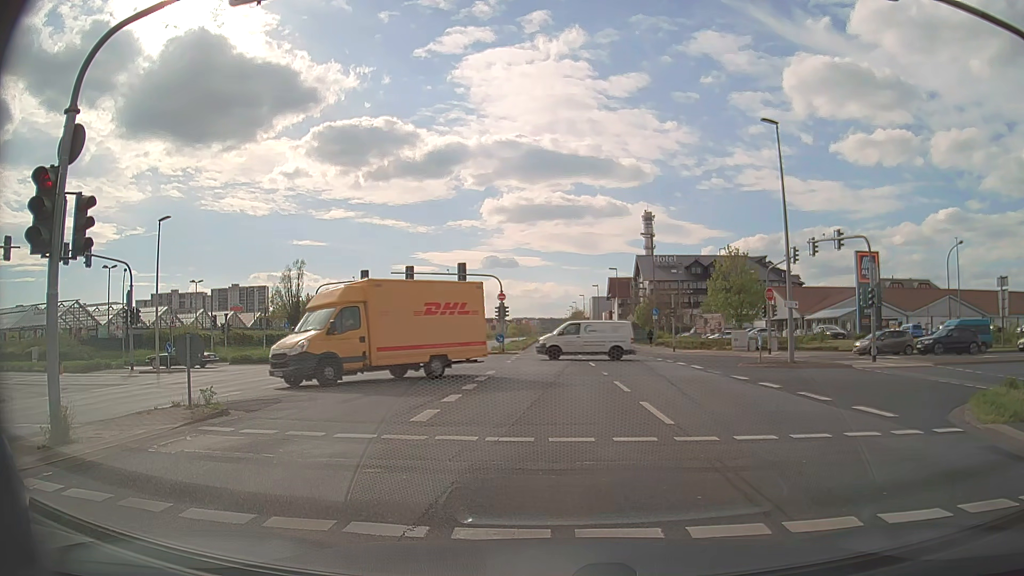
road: primary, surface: asphalt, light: Day
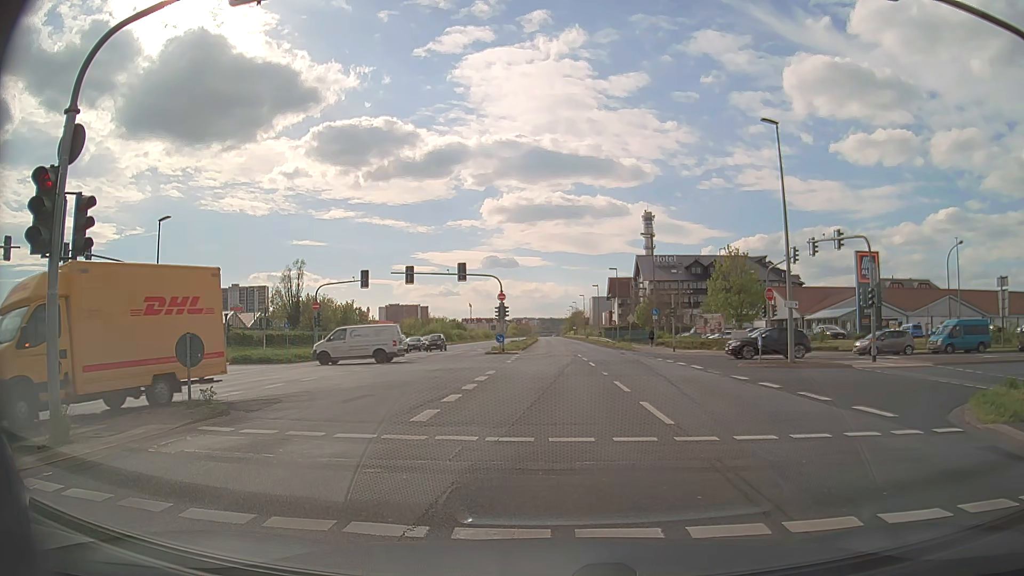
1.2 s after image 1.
(0.0, 0.0) m; 0°
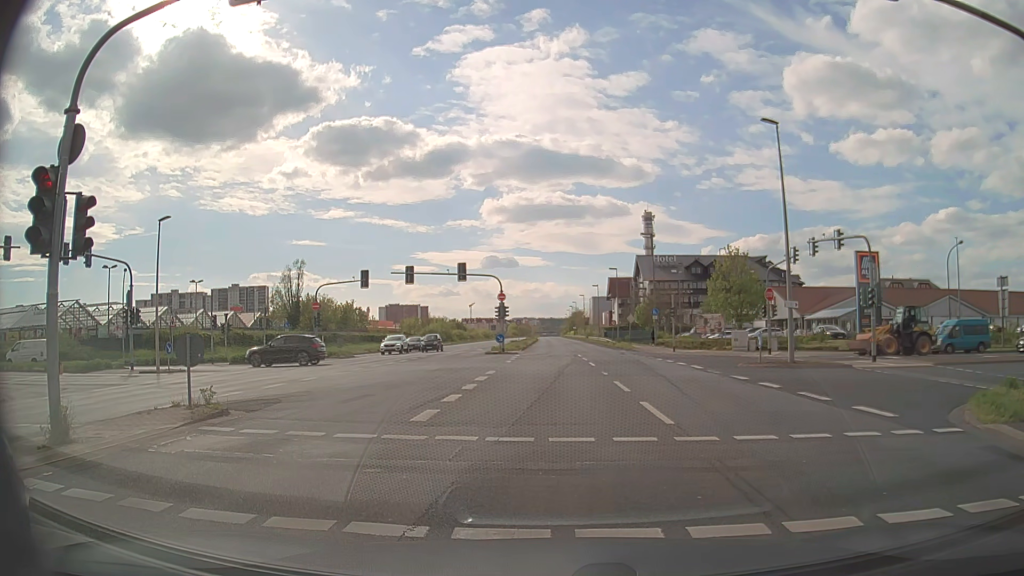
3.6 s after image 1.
(0.0, 0.0) m; 0°
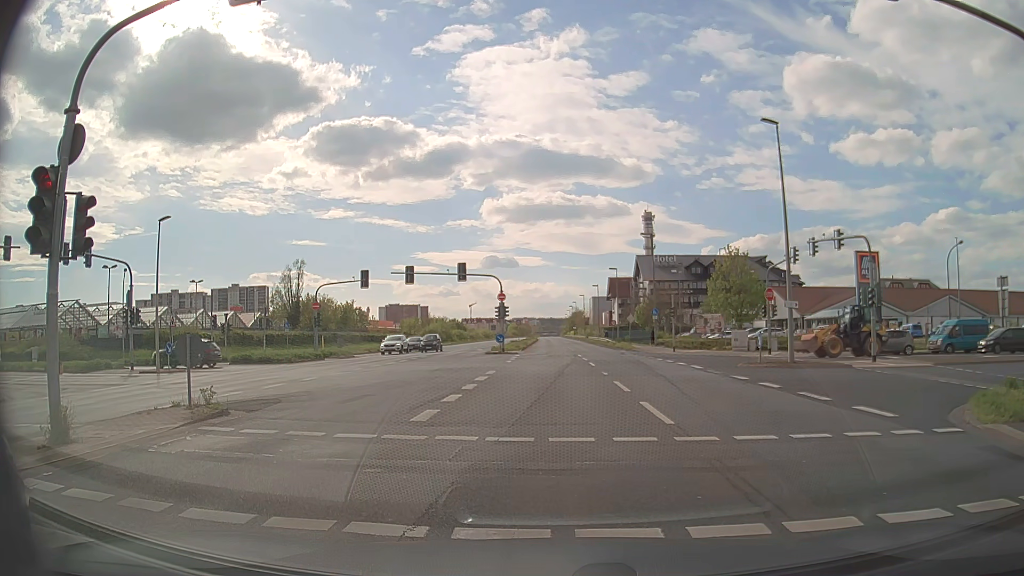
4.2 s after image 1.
(0.0, 0.0) m; 0°
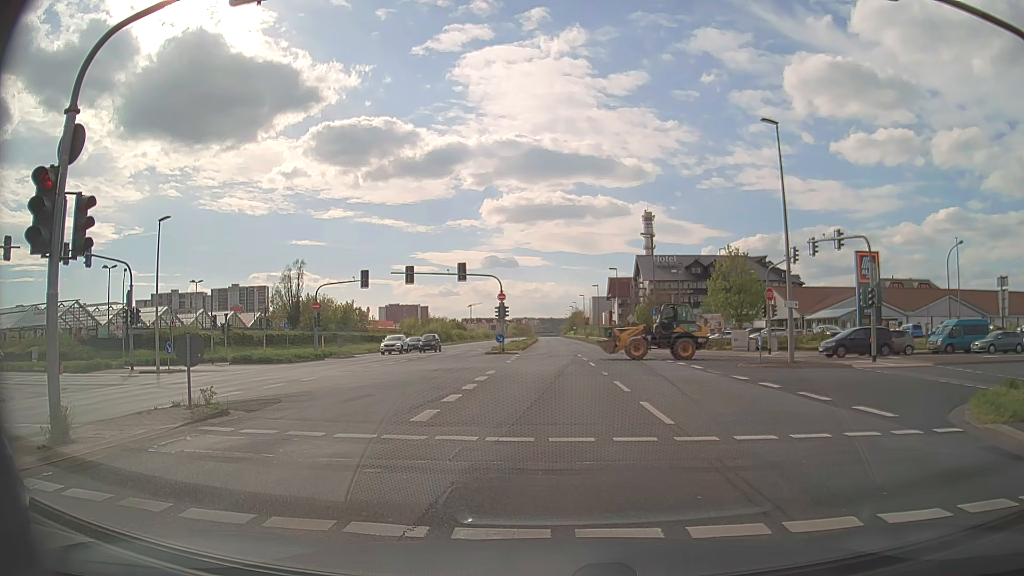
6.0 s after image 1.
(0.0, 0.0) m; 0°
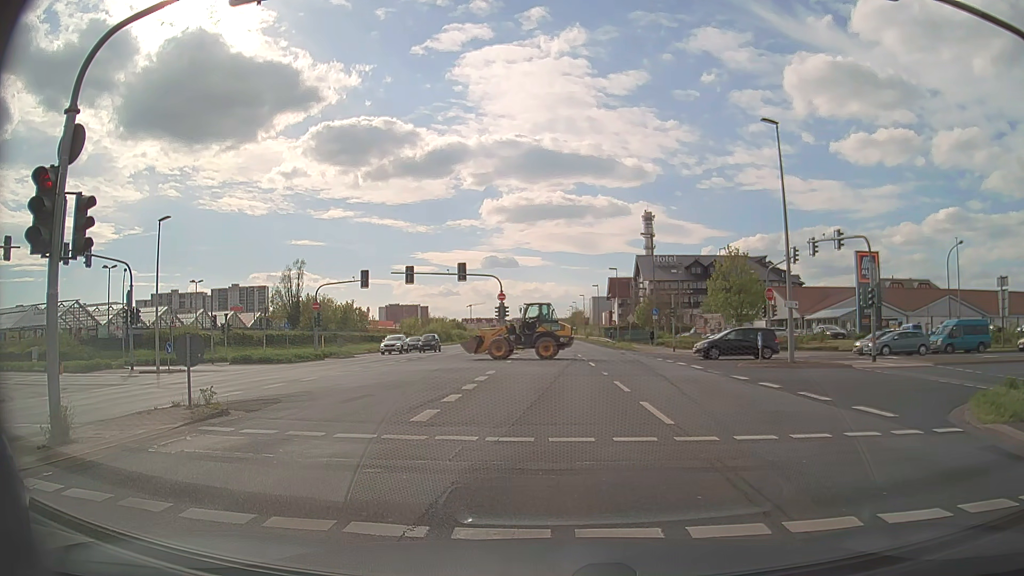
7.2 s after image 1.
(0.0, 0.0) m; 0°
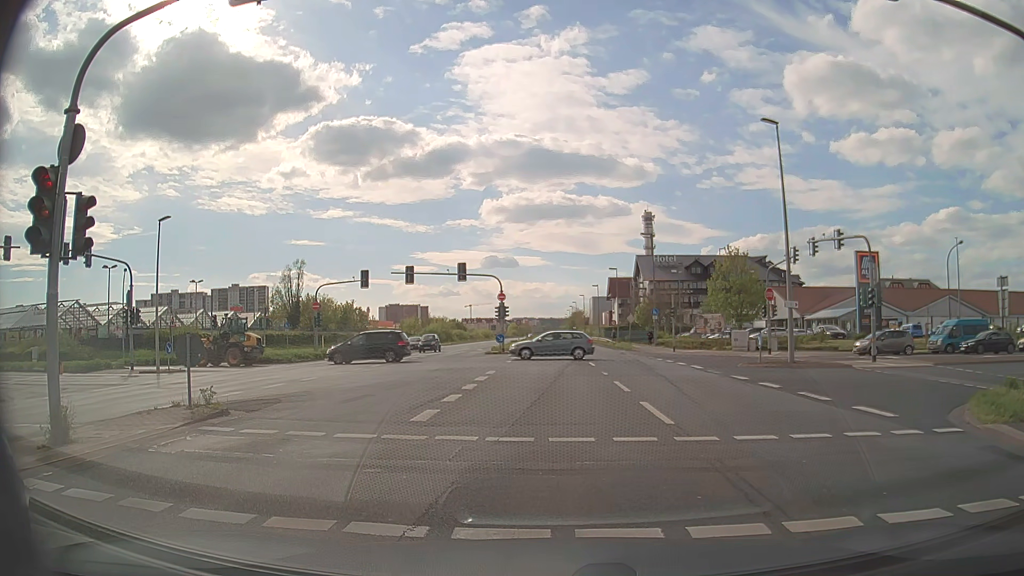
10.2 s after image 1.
(0.0, 0.0) m; 0°
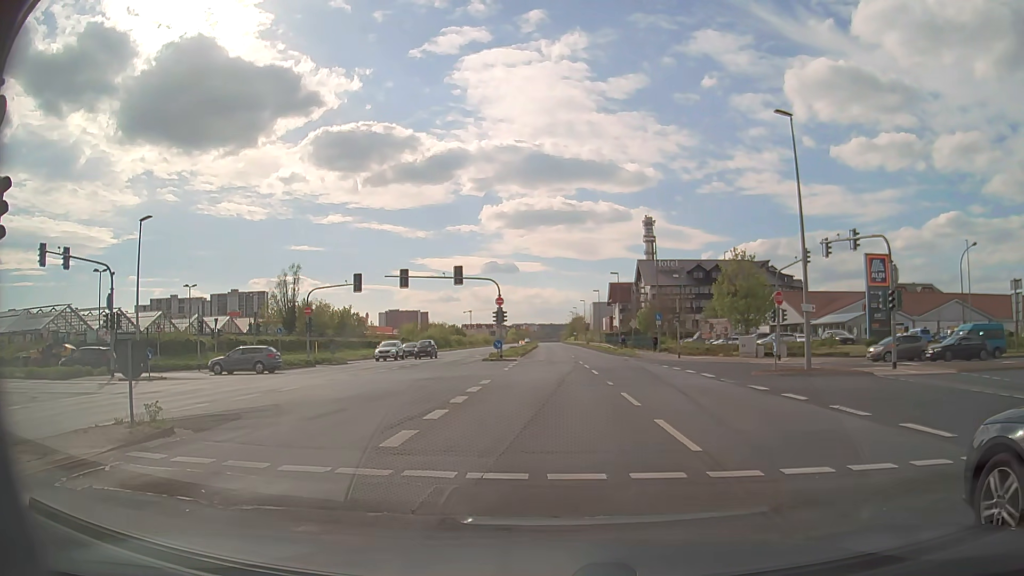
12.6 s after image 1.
(0.0, +2.1) m; +1°
(0, +10) (0, +20) (0, +30) (-1, +40) (-1, +50) (-1, +60) (-1, +70) (-1, +80) (-2, +90) (-2, +100) m
